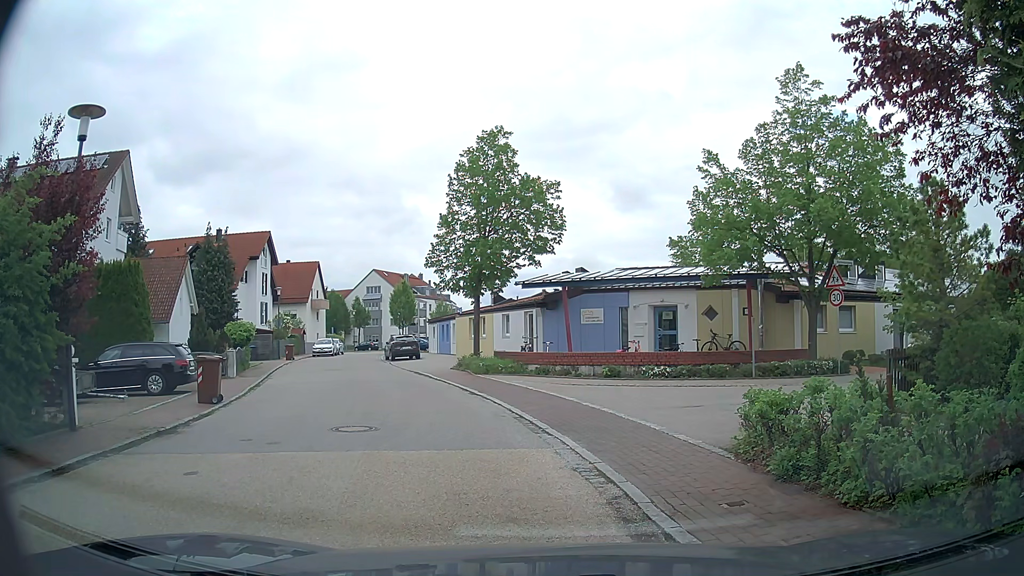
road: residential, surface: asphalt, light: Day
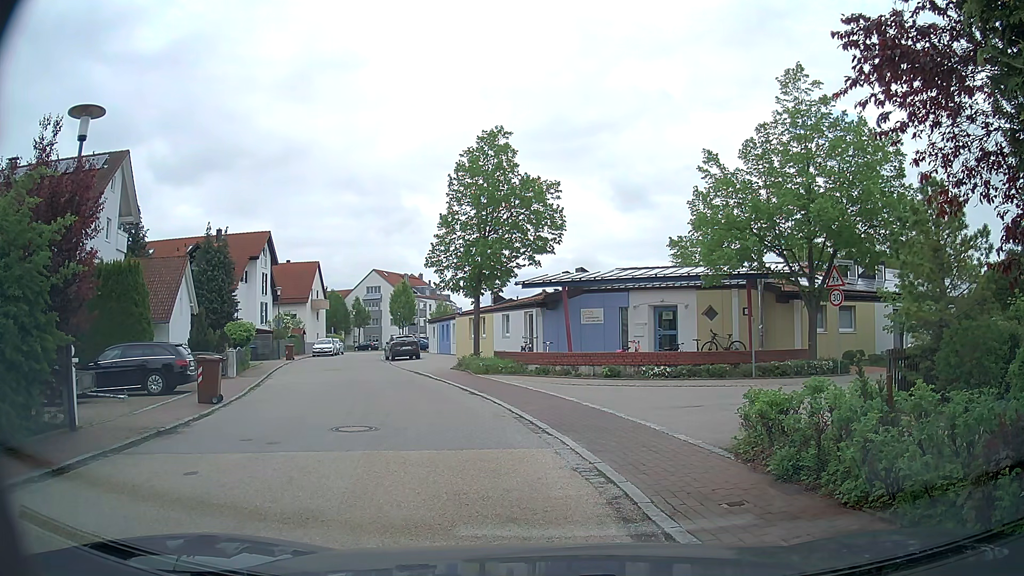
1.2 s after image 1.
(0.0, 0.0) m; 0°
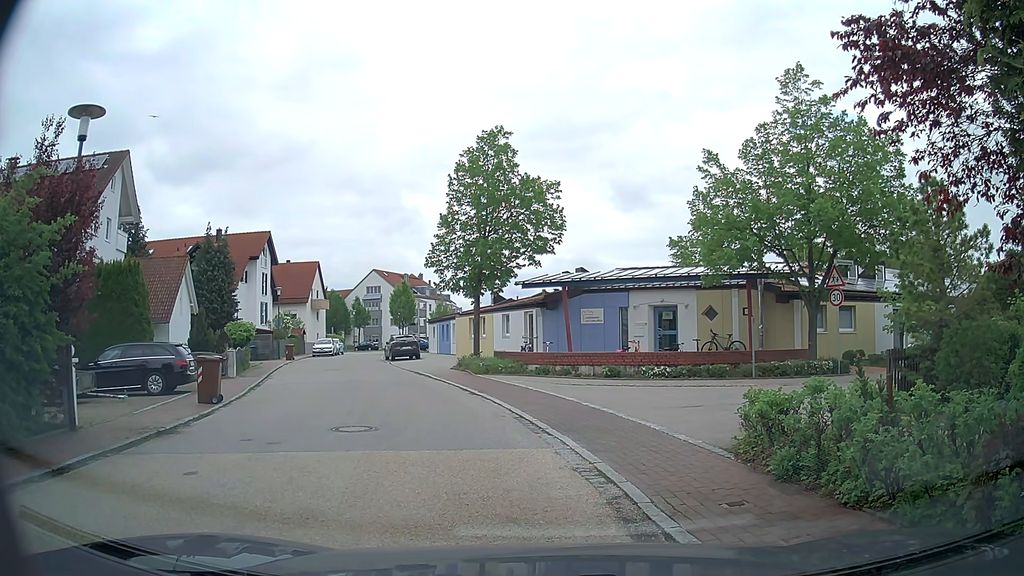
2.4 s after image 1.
(0.0, 0.0) m; 0°
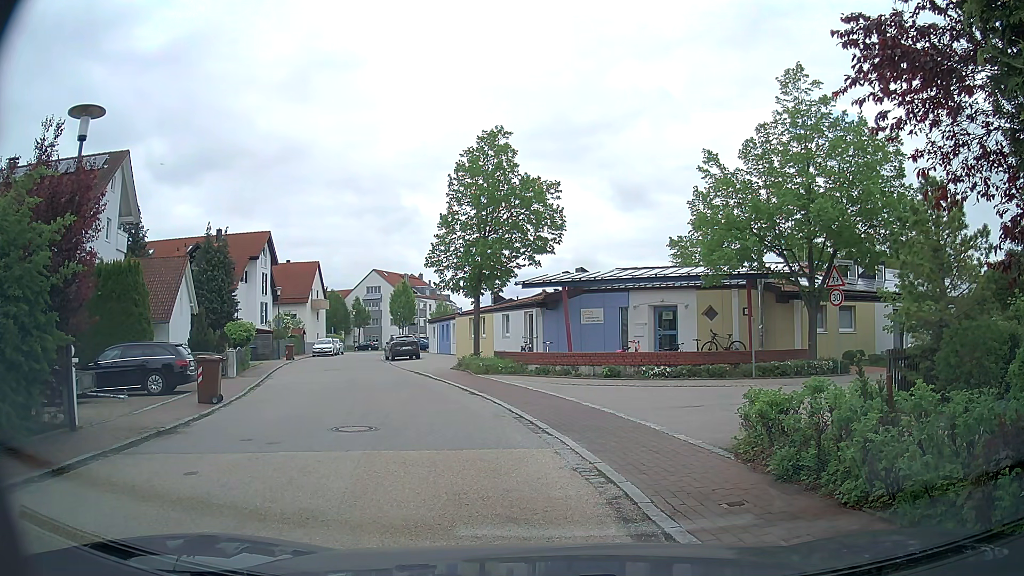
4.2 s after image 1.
(0.0, 0.0) m; 0°
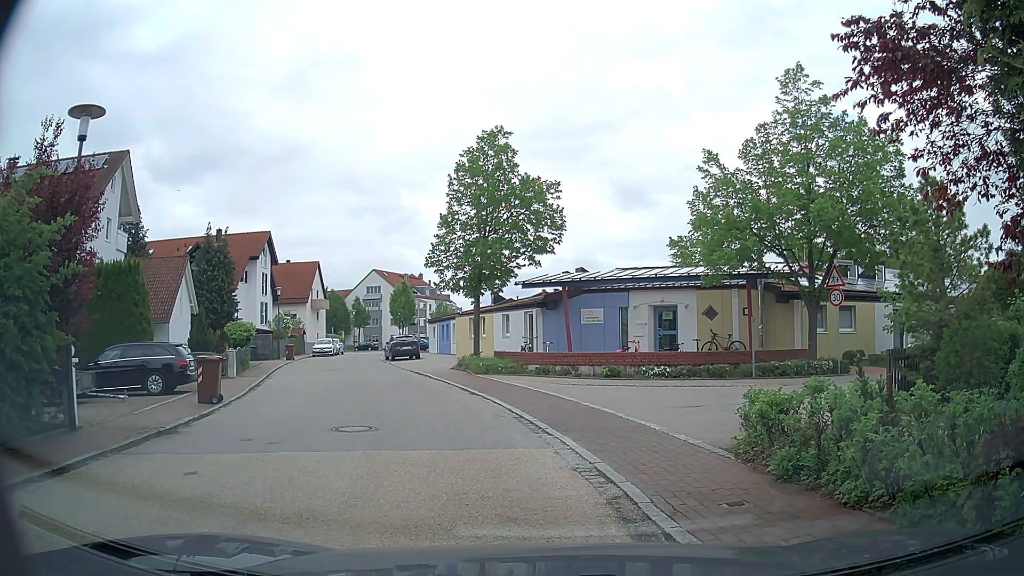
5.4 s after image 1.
(0.0, 0.0) m; 0°
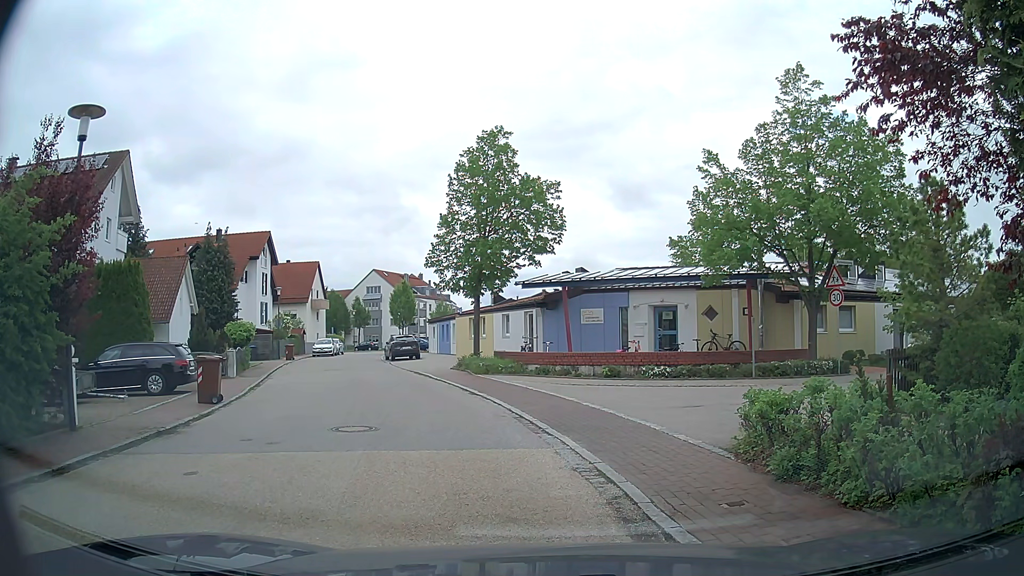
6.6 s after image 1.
(0.0, 0.0) m; 0°
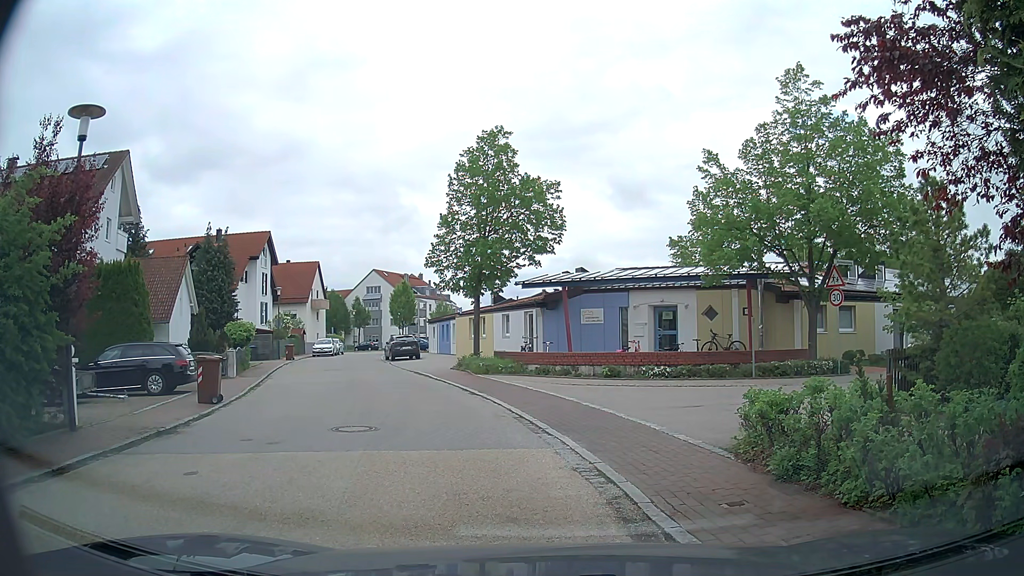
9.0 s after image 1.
(0.0, 0.0) m; 0°
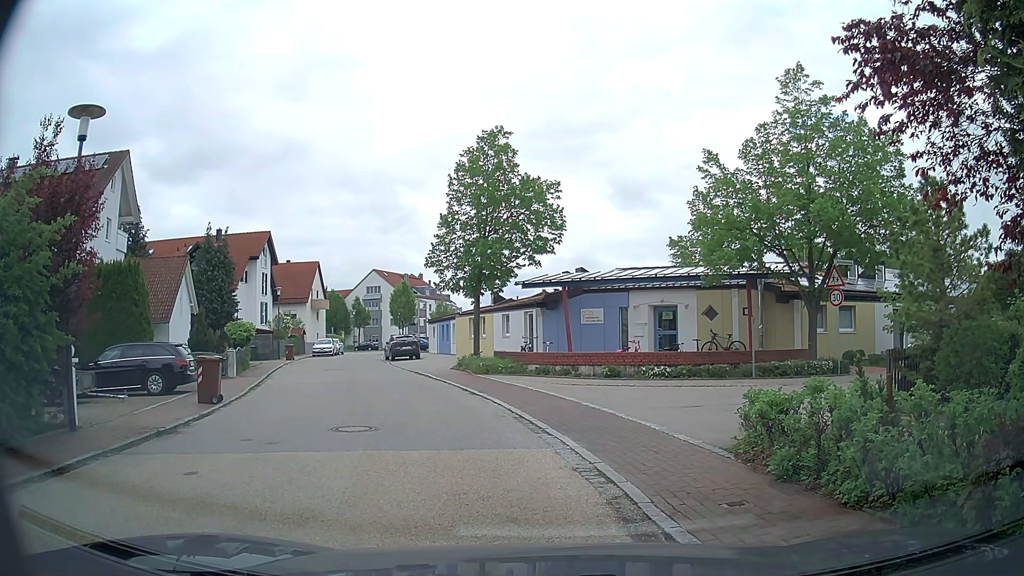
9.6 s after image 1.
(0.0, 0.0) m; 0°
